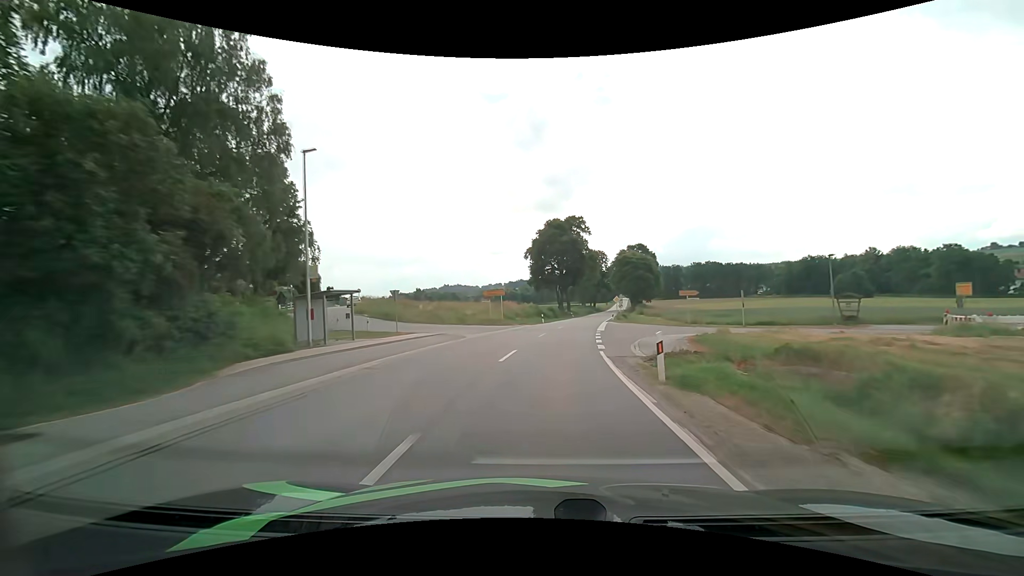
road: secondary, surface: asphalt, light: Day
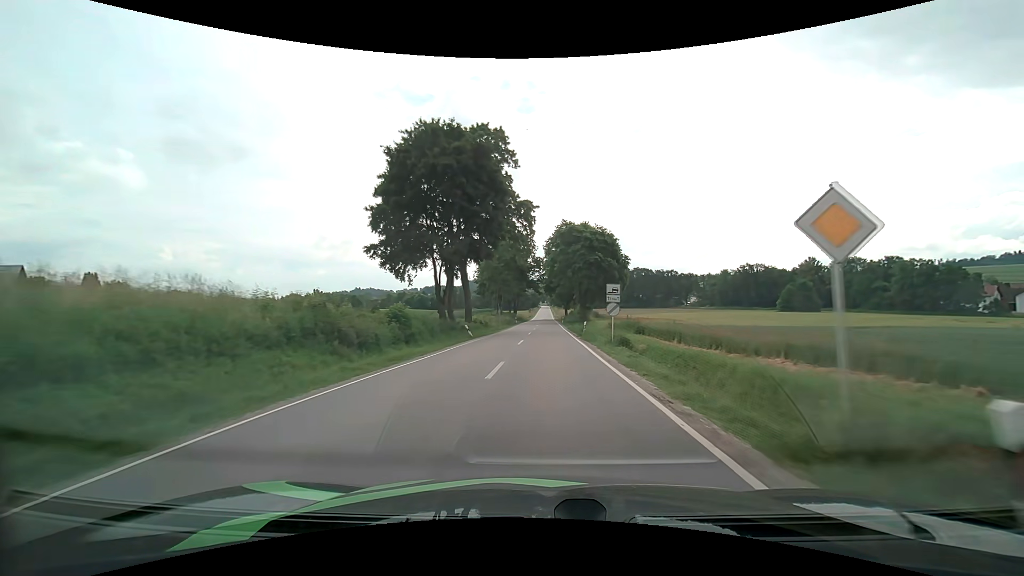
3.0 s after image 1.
(+4.5, +50.6) m; +9°
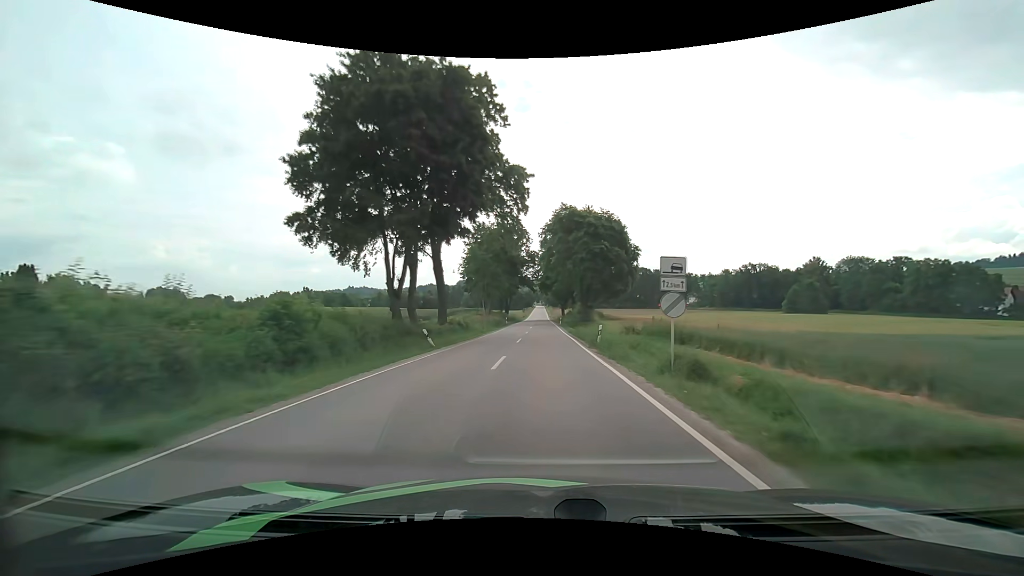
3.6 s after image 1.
(+0.1, +10.7) m; +1°
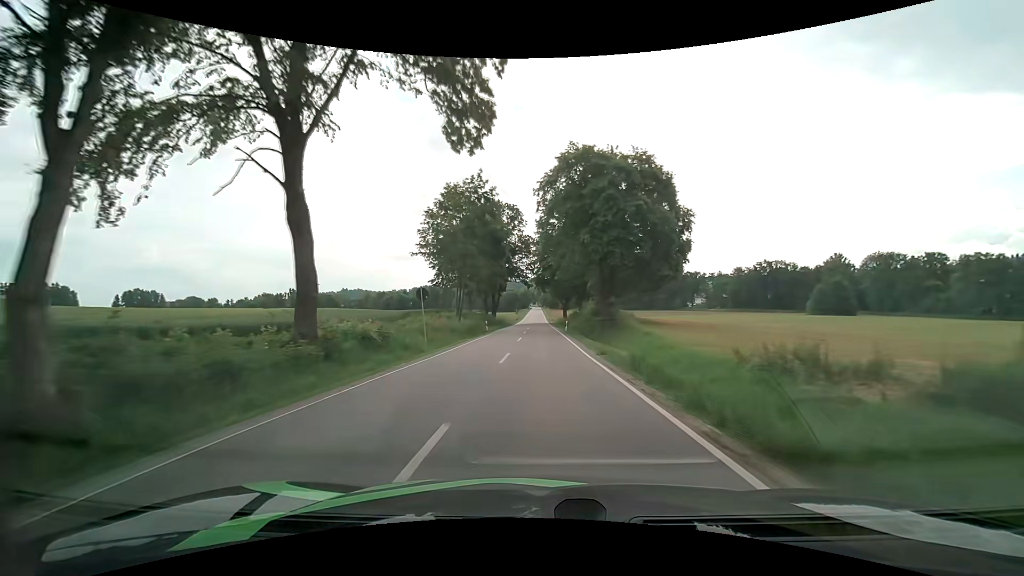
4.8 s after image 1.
(+0.1, +22.0) m; 0°
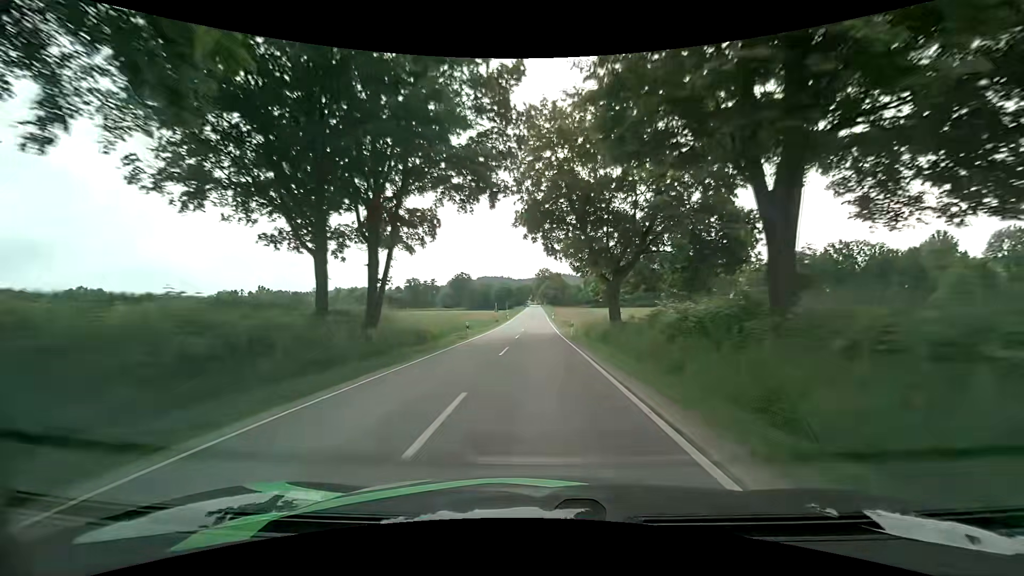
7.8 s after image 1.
(+0.3, +58.4) m; 0°
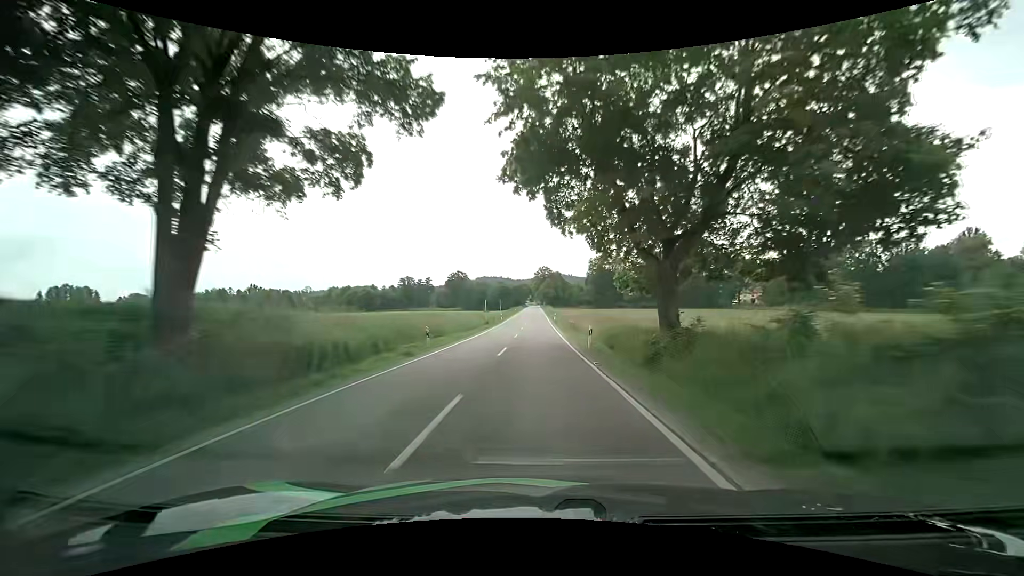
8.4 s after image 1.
(0.0, +12.2) m; 0°
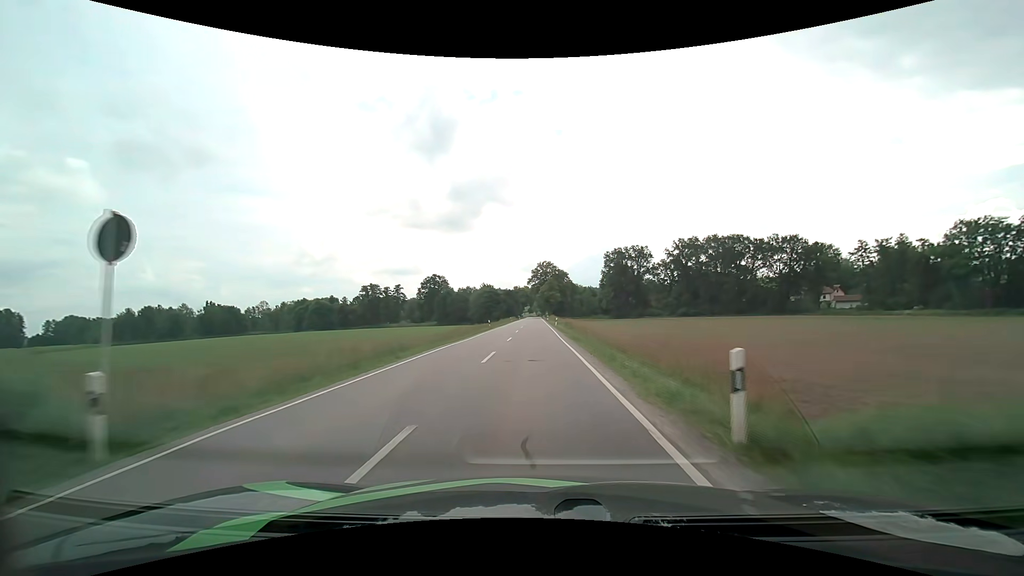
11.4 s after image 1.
(0.0, +62.9) m; 0°
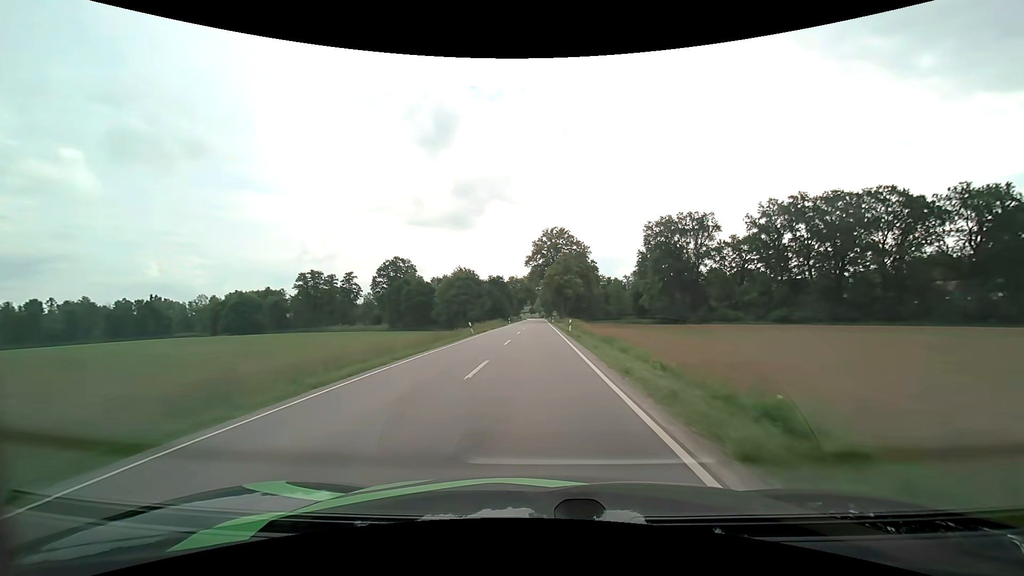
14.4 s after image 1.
(-0.4, +63.9) m; 0°
(0, +10) (0, +20) (0, +30) (0, +40) (0, +50) (0, +60) (0, +70) (0, +80) (0, +90) (0, +100) m
